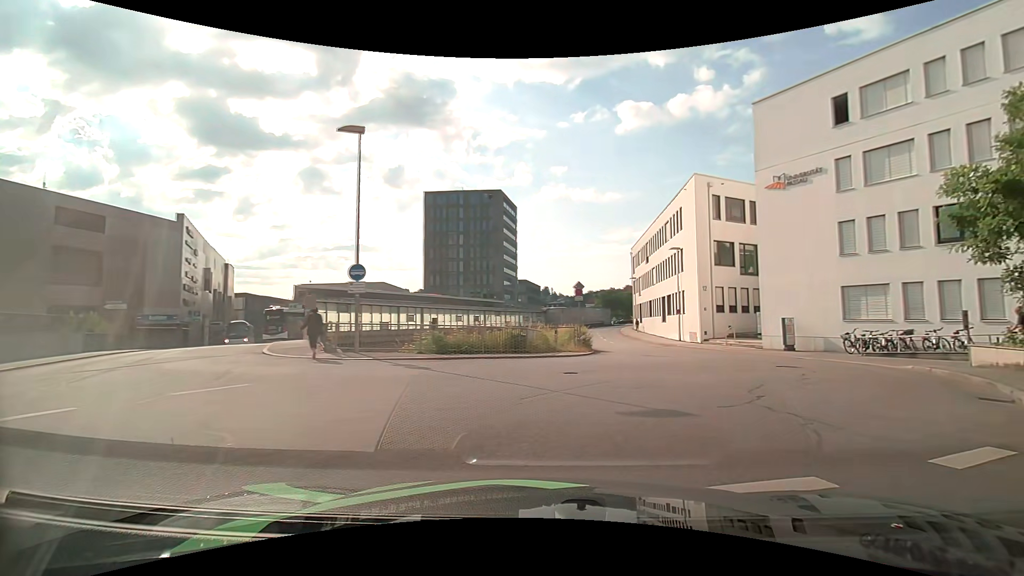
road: residential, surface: asphalt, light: Day
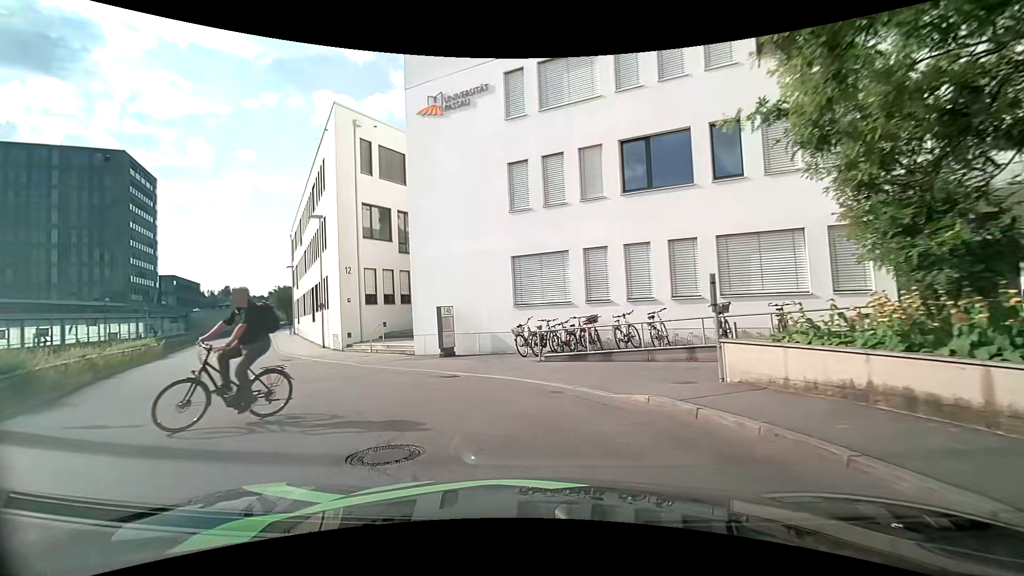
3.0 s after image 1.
(+5.1, +12.1) m; +32°
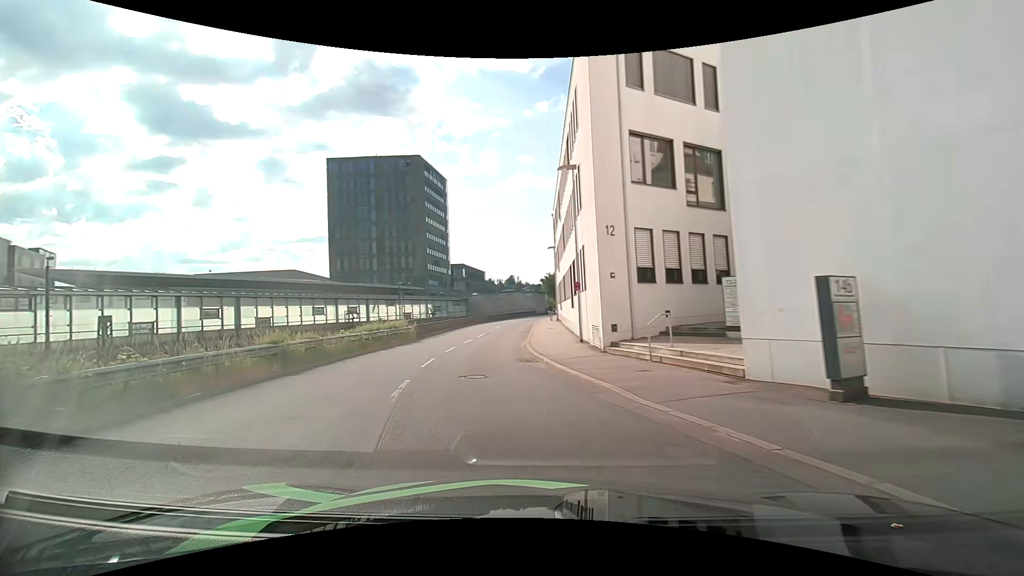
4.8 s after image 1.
(-2.4, +9.7) m; -29°
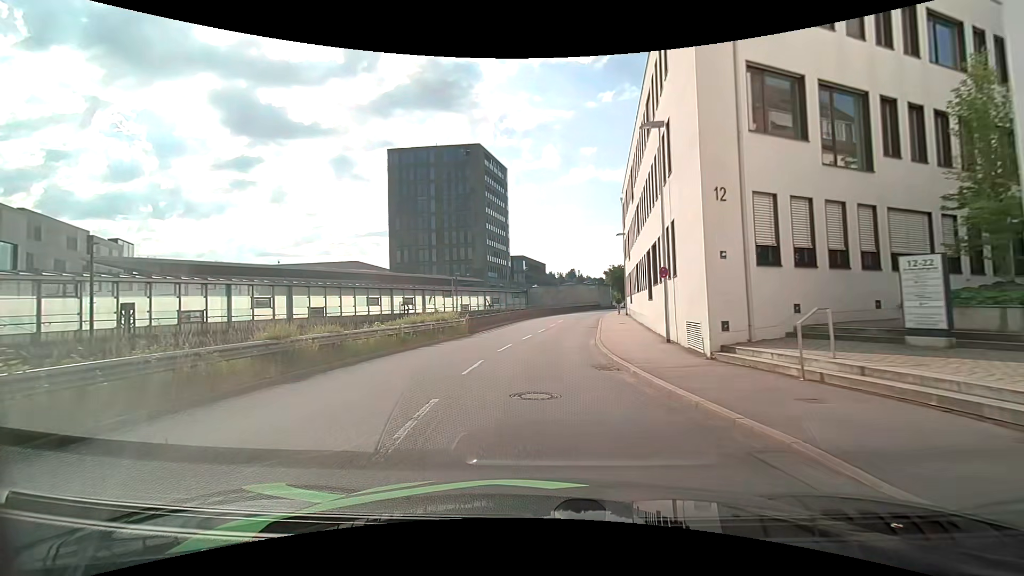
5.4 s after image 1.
(-0.3, +4.0) m; -7°
